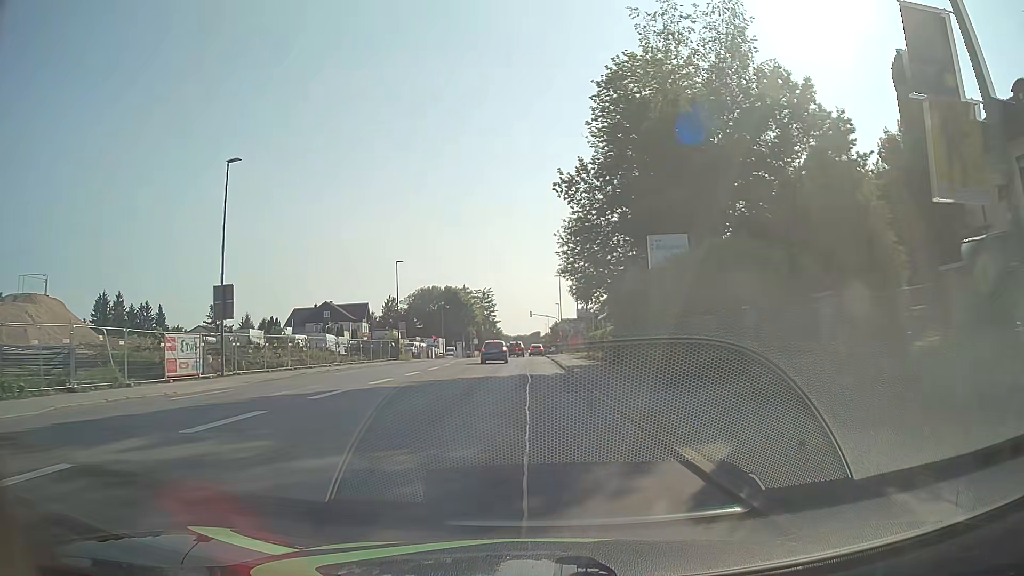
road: tertiary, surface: asphalt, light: Day
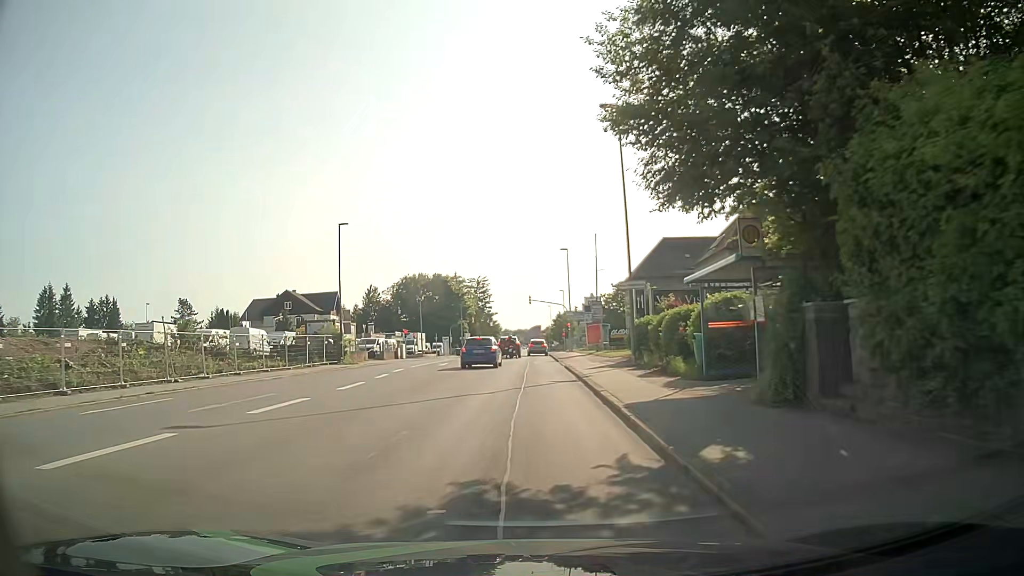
(+0.1, +20.9) m; 0°
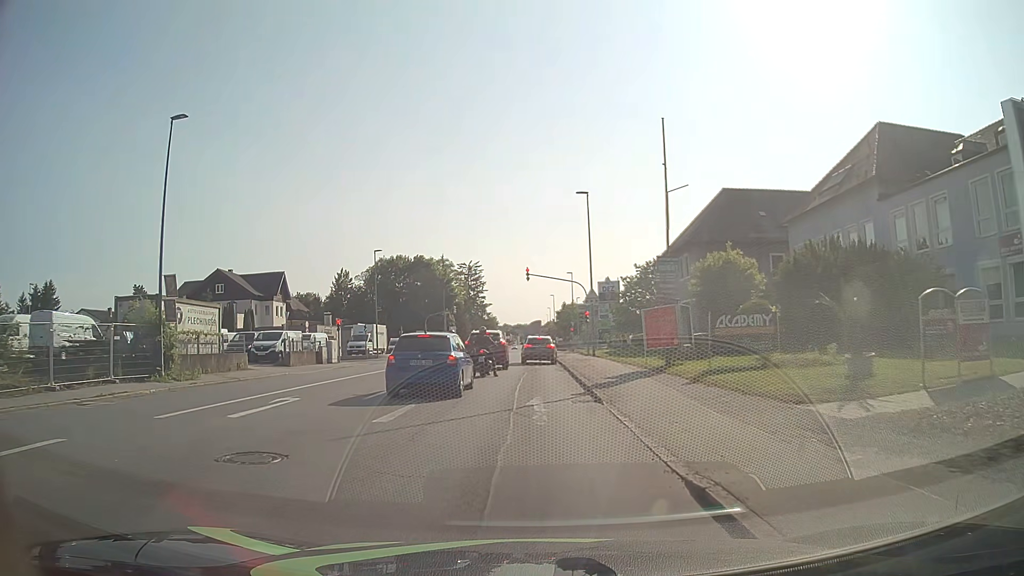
(+0.1, +24.8) m; +1°
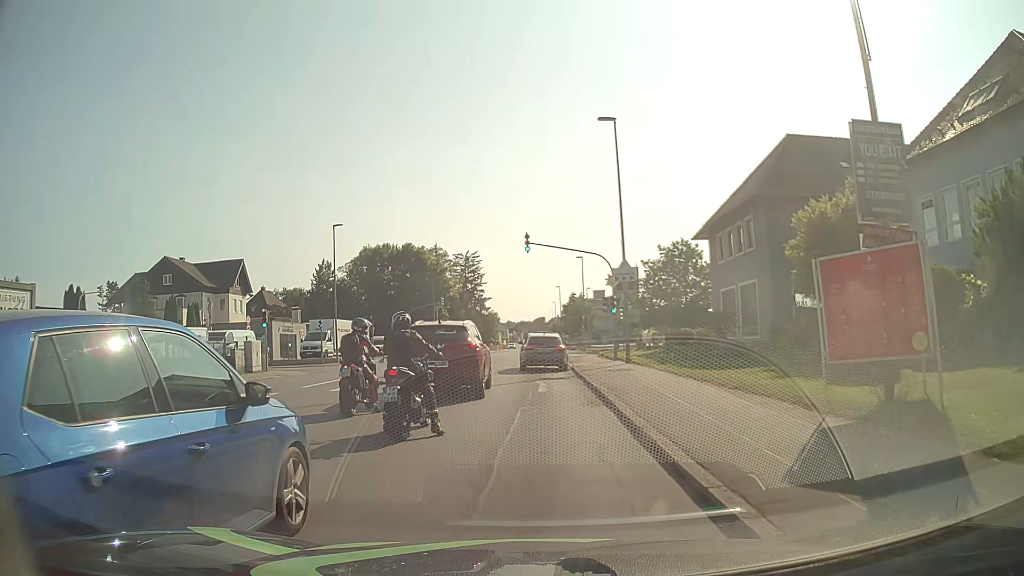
(-0.1, +13.8) m; -2°
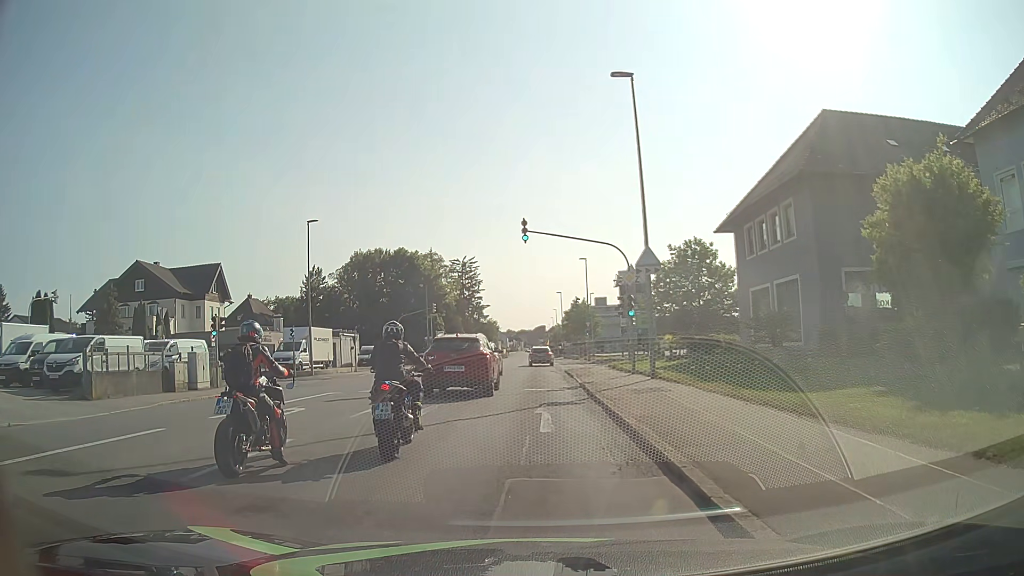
(+0.2, +5.9) m; +1°
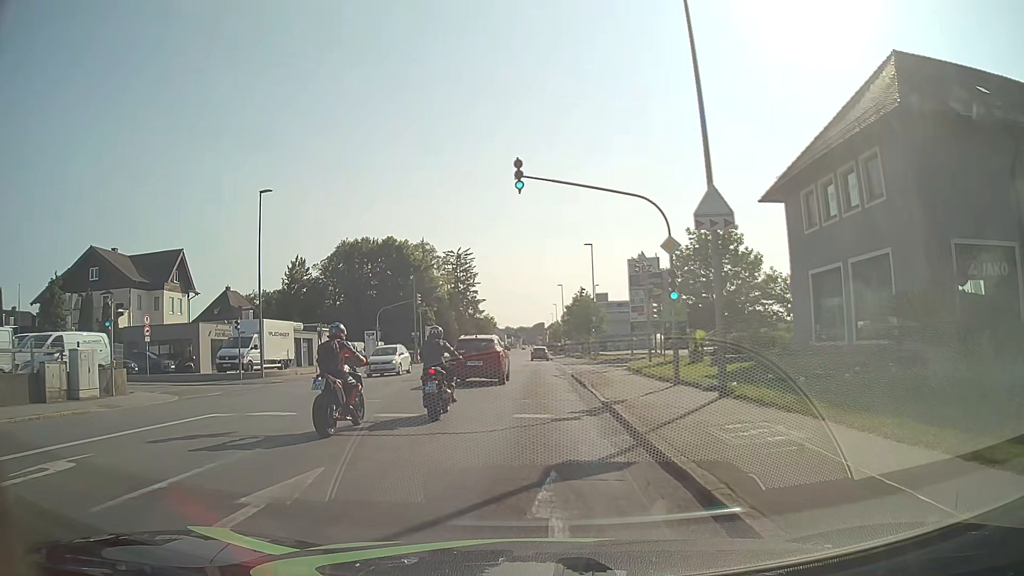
(0.0, +8.6) m; 0°
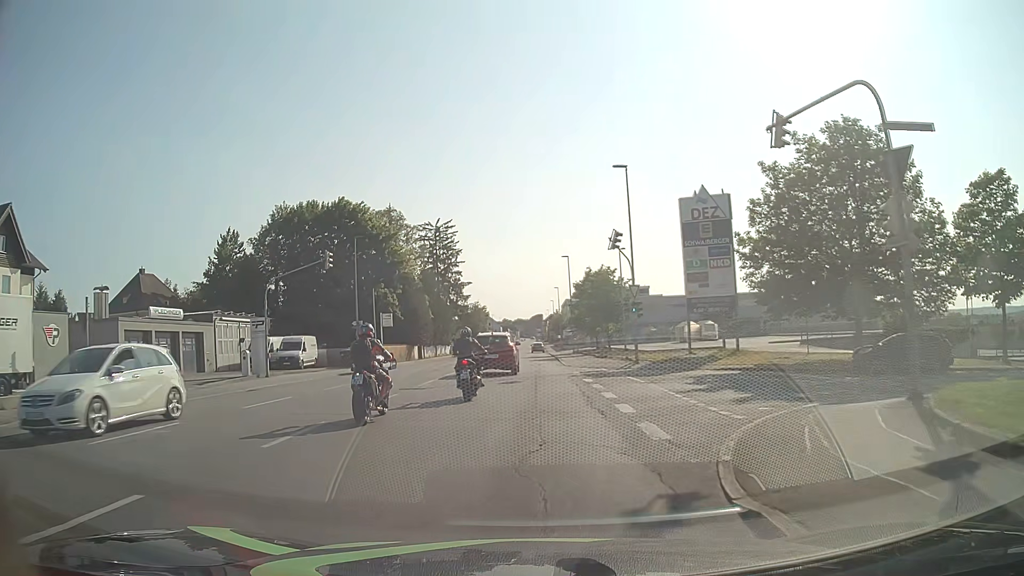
(0.0, +25.4) m; 0°
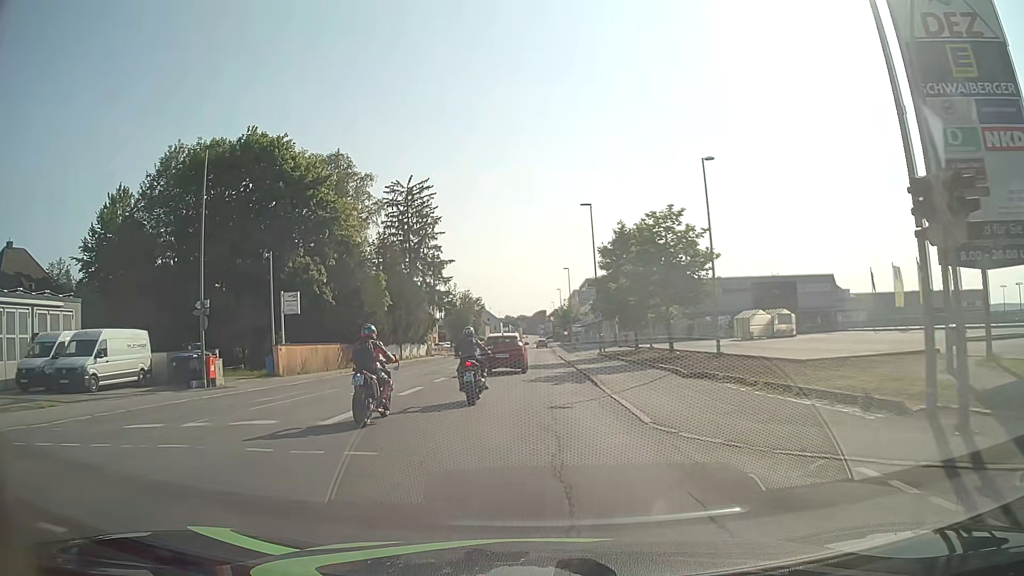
(-0.1, +26.7) m; 0°
(0, +10) (0, +20) (0, +30) (0, +40) (0, +50) (0, +60) (0, +70) (0, +80) (0, +90) (0, +100) m
